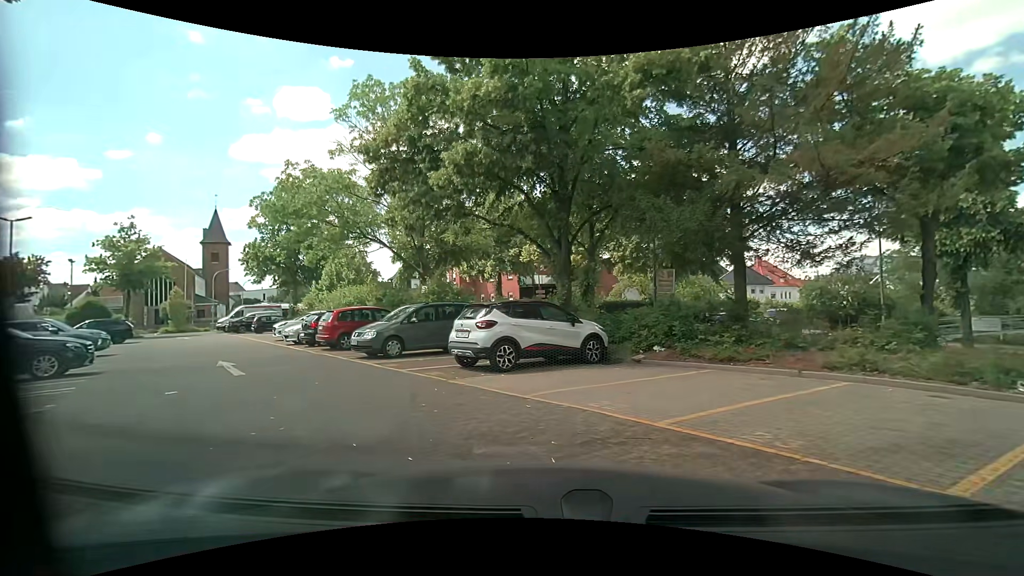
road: service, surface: paving_stones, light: Day
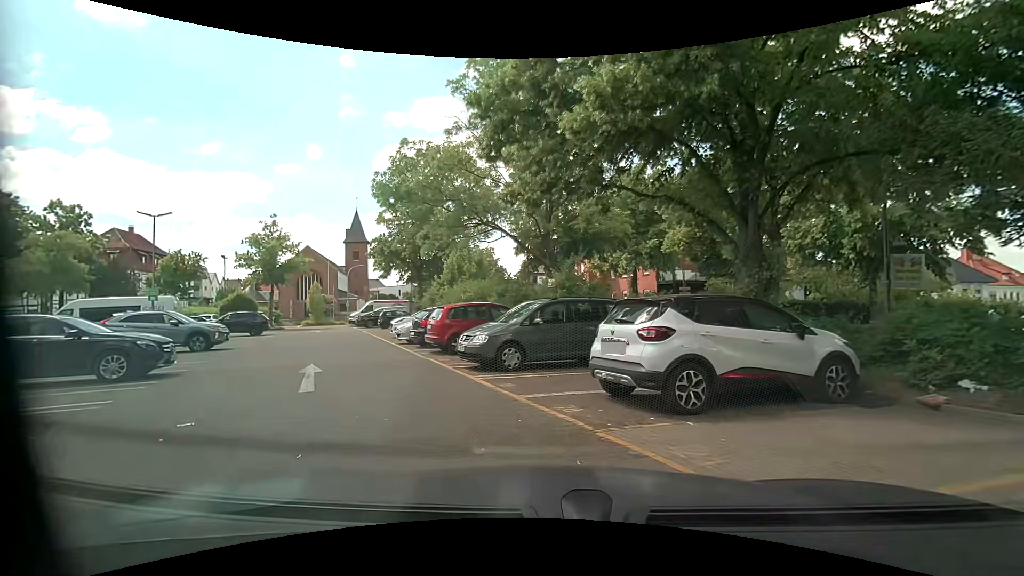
(-0.4, +4.1) m; -14°
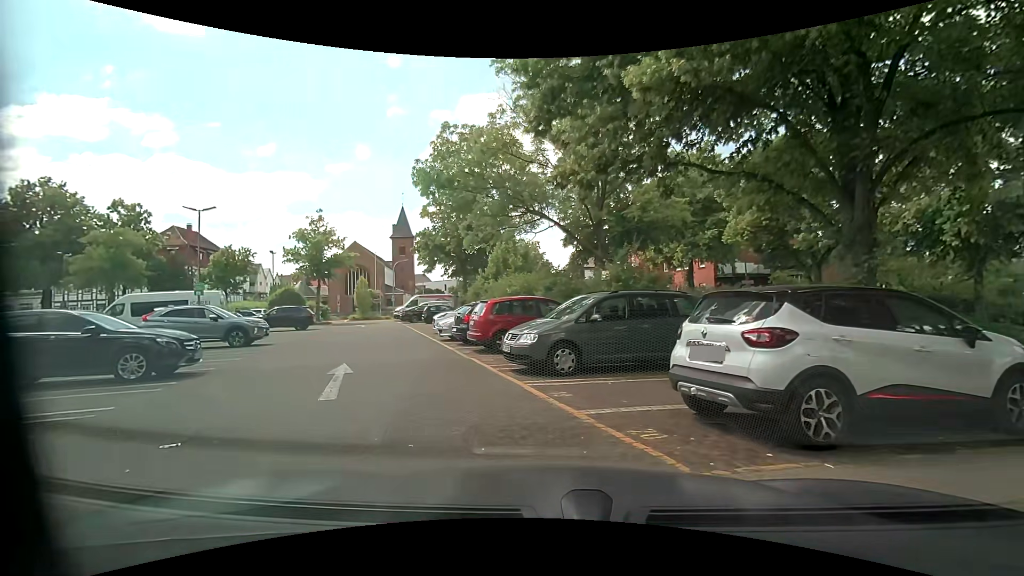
(-0.1, +1.5) m; -6°
